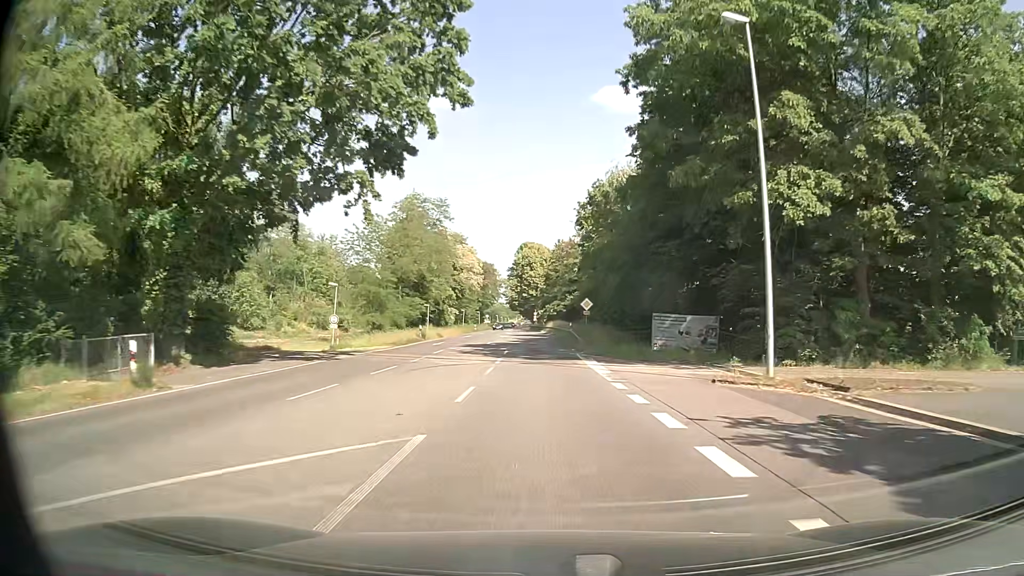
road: primary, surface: asphalt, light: Day
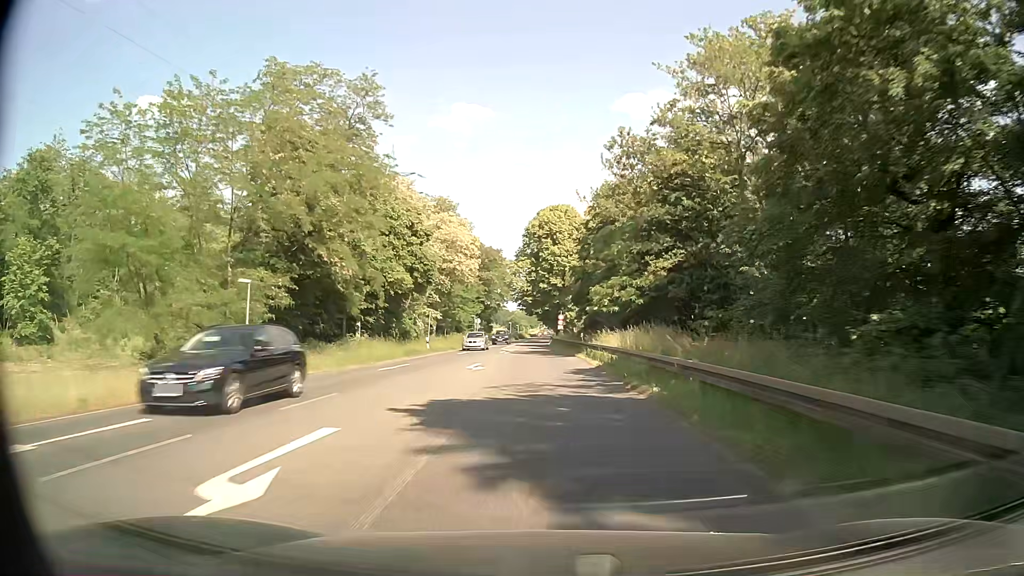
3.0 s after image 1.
(-1.1, +56.5) m; -2°
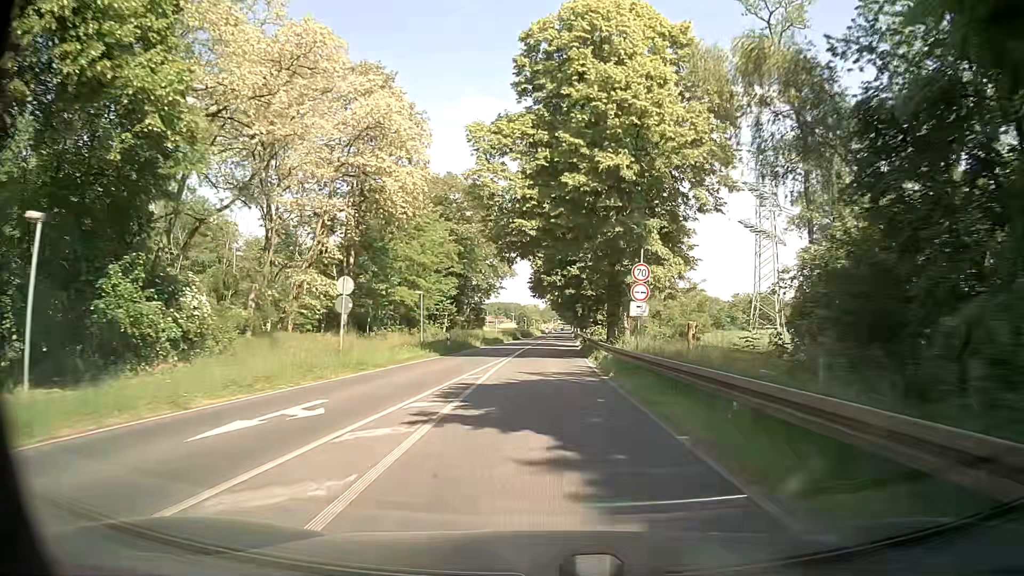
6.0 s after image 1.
(-0.9, +56.7) m; -1°
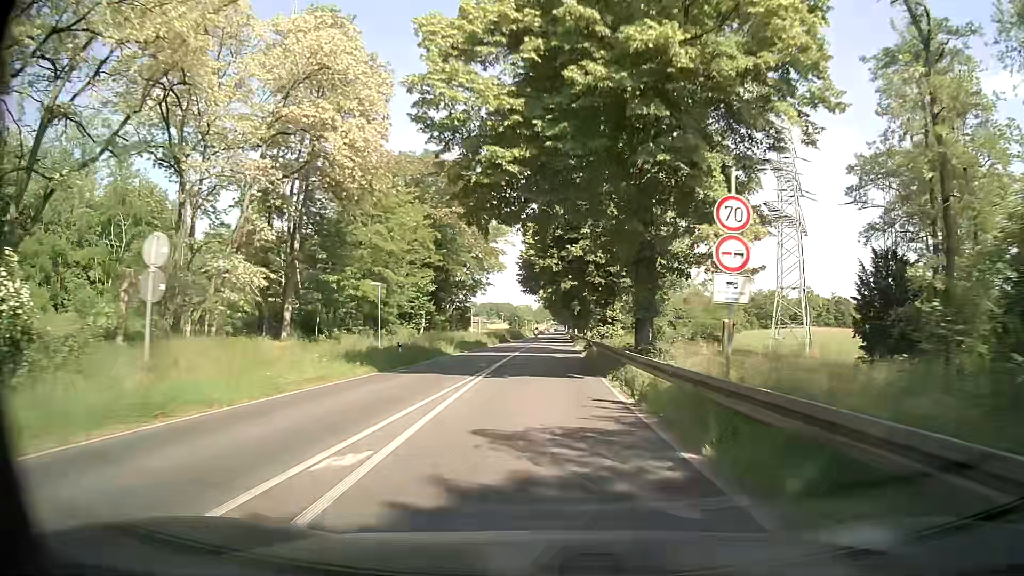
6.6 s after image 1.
(+0.1, +11.4) m; +1°
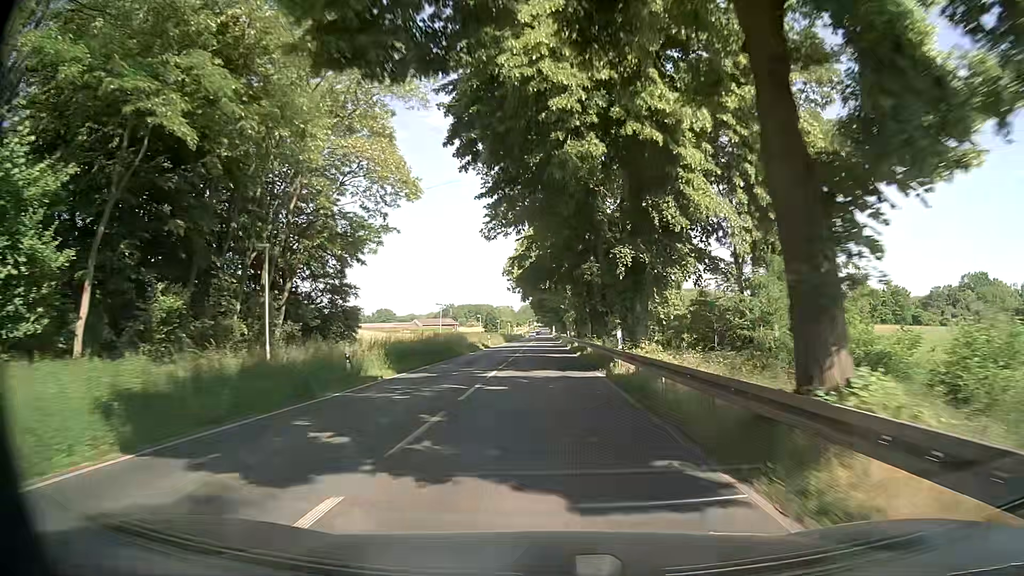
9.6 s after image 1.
(+0.8, +57.2) m; +1°
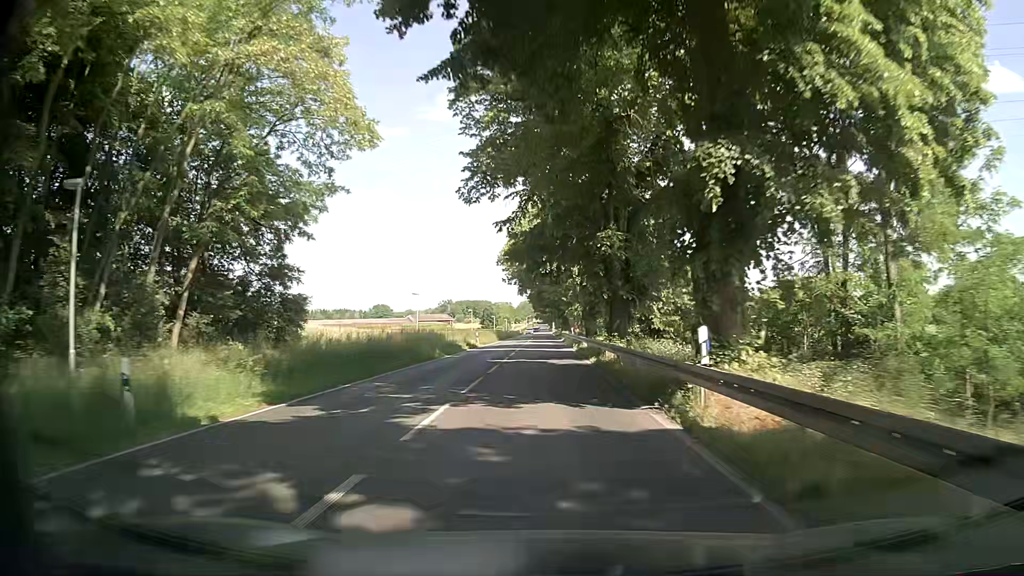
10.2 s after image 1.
(-0.1, +11.5) m; 0°
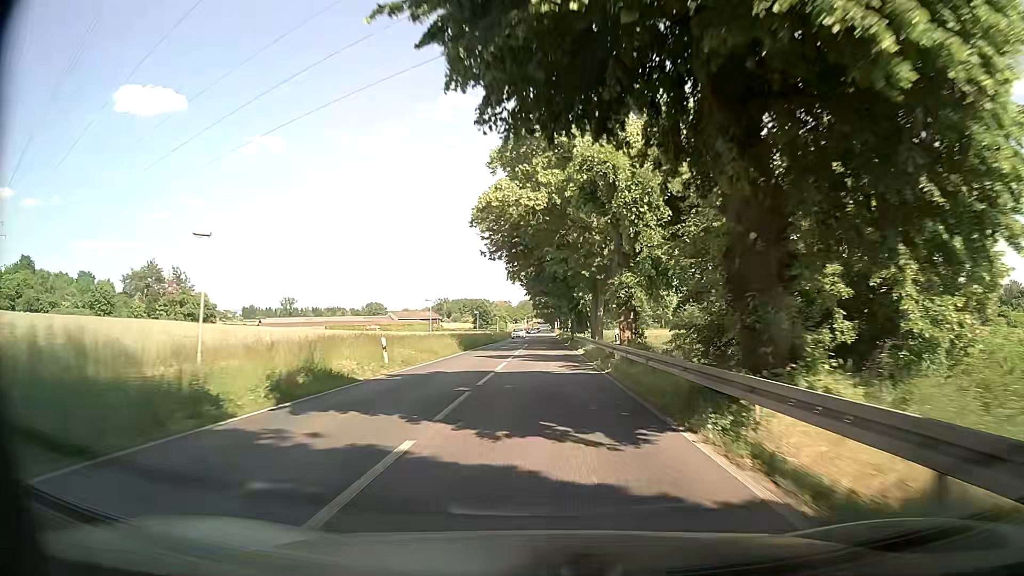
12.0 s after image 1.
(-0.3, +34.5) m; 0°
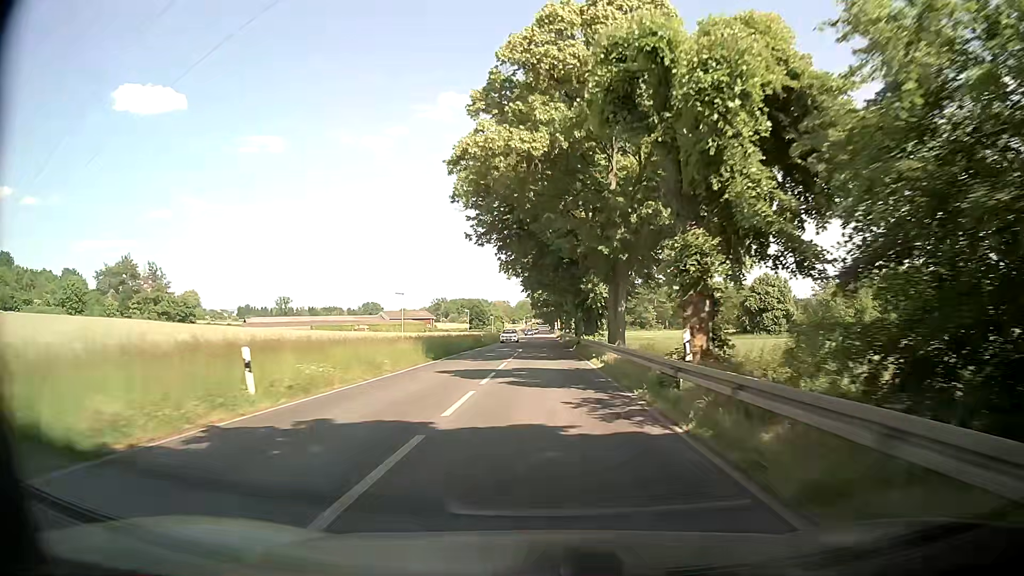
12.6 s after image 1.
(-0.1, +11.5) m; 0°
(0, +10) (0, +20) (0, +30) (0, +40) (0, +50) (0, +60) (-1, +70) (-1, +80) (-1, +90) (-1, +100) m
